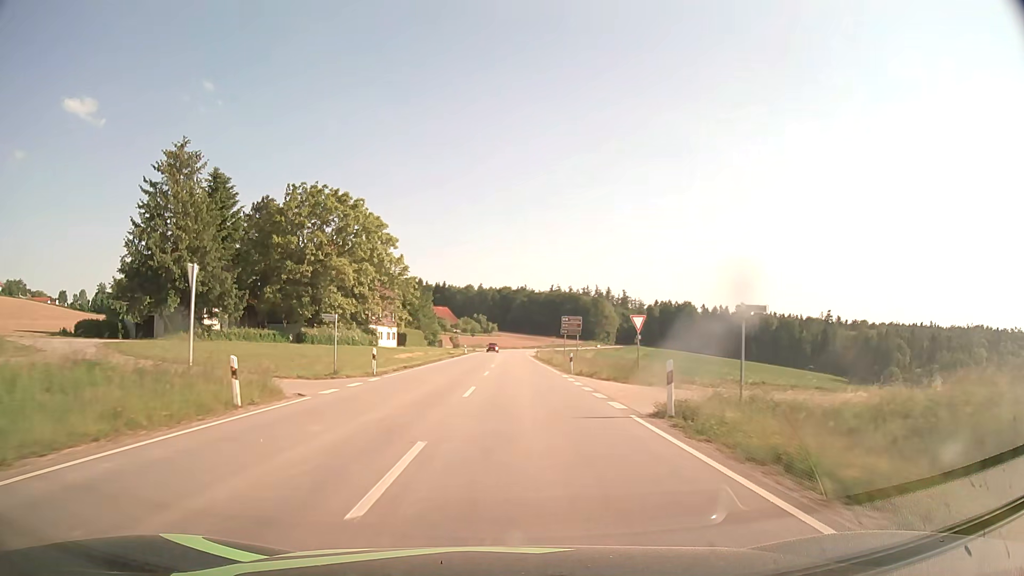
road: secondary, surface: asphalt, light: Day
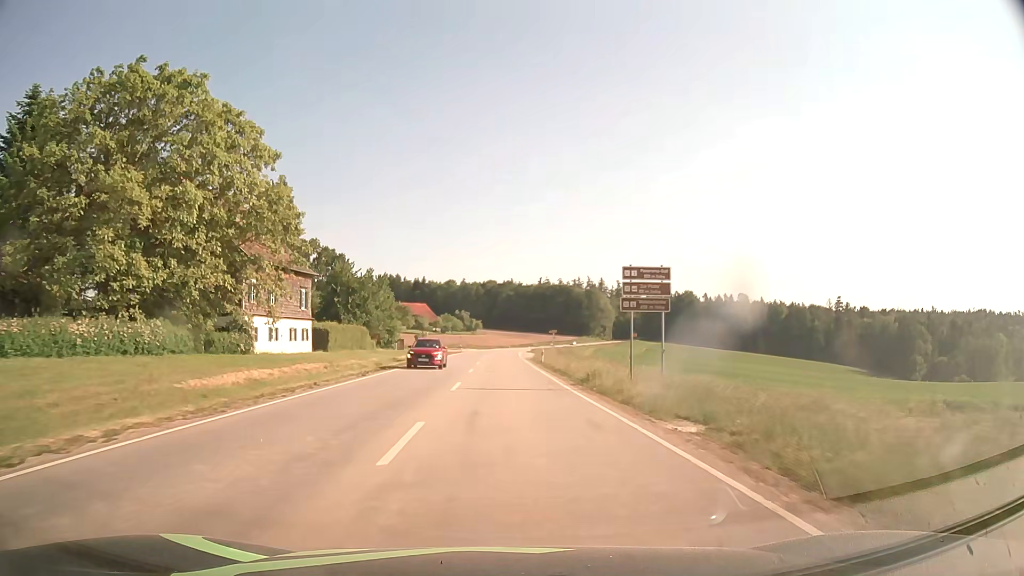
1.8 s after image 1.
(+0.4, +33.7) m; +1°
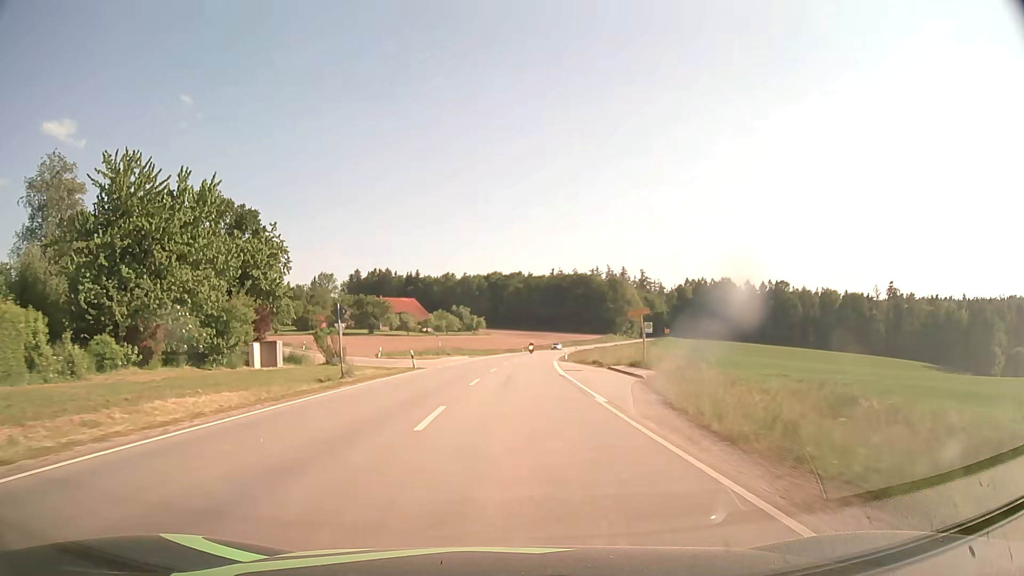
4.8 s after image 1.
(-0.6, +56.7) m; -1°
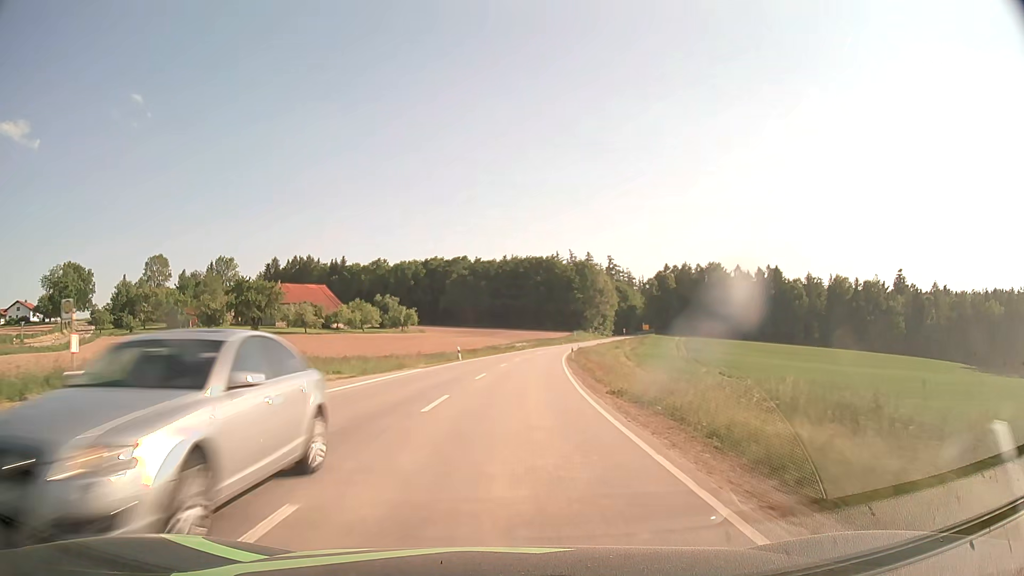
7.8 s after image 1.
(+2.2, +56.9) m; +4°
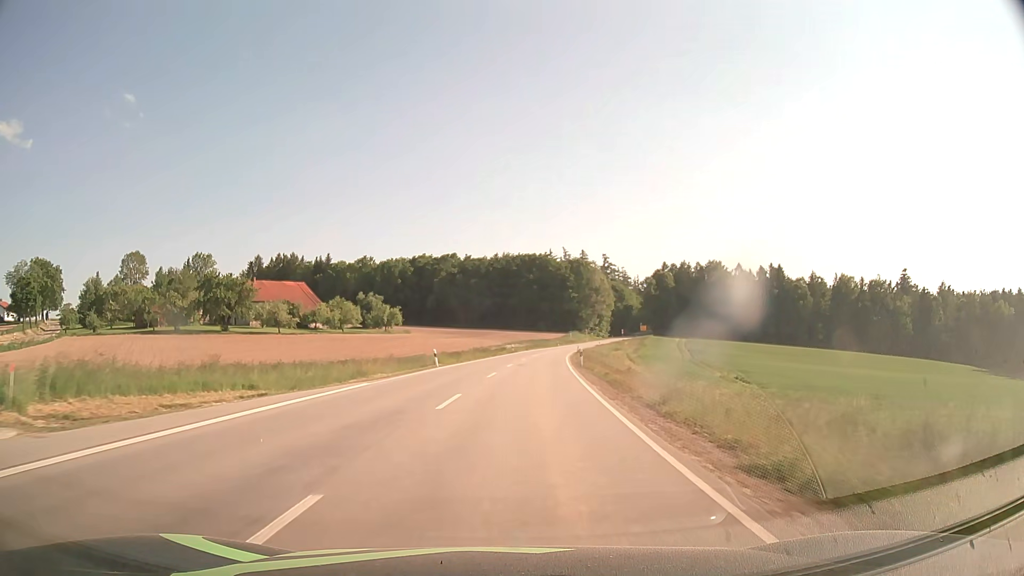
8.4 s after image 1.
(+0.1, +11.4) m; +1°
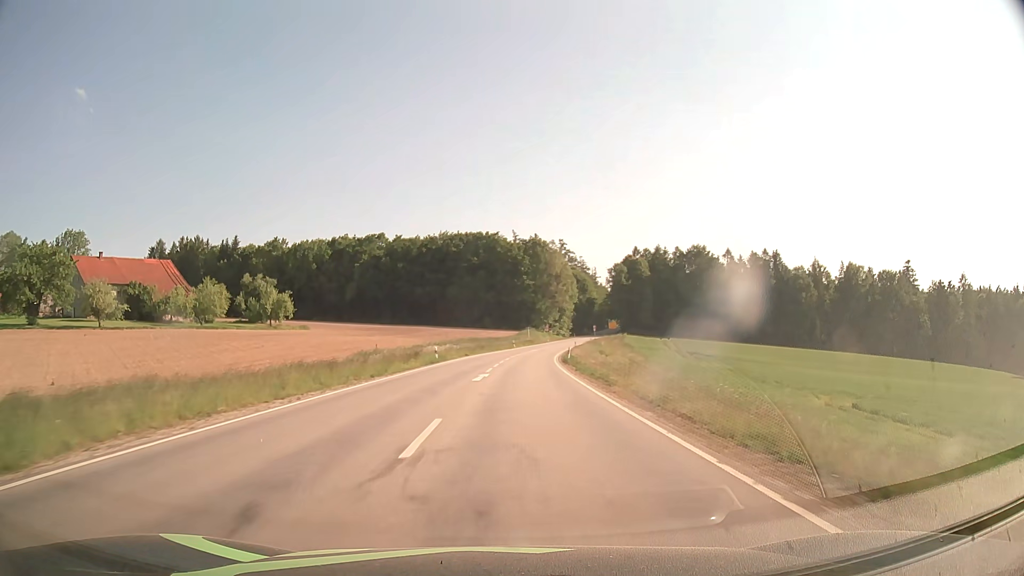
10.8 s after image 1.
(+1.7, +45.6) m; +5°
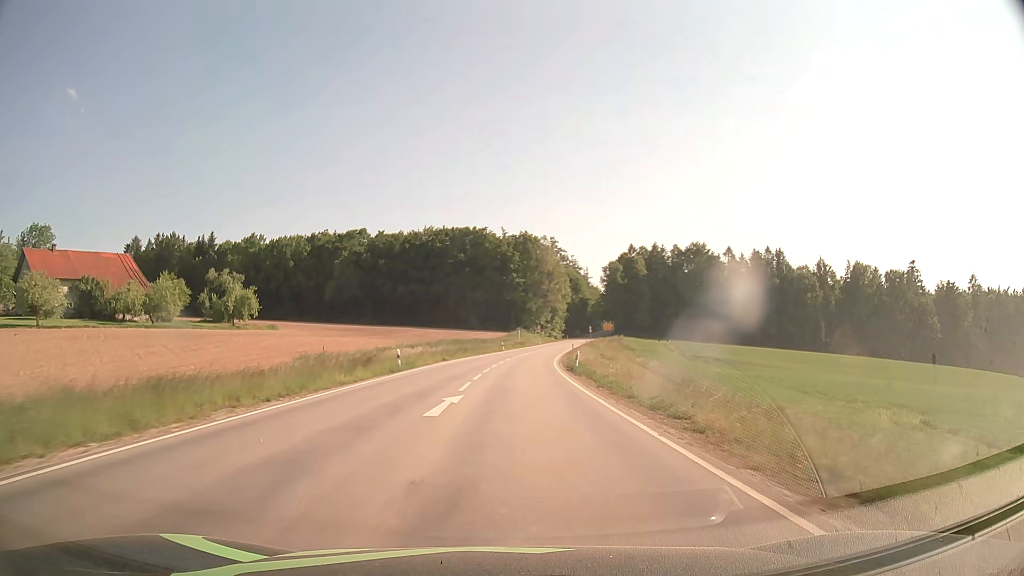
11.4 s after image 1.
(+0.1, +11.4) m; +1°
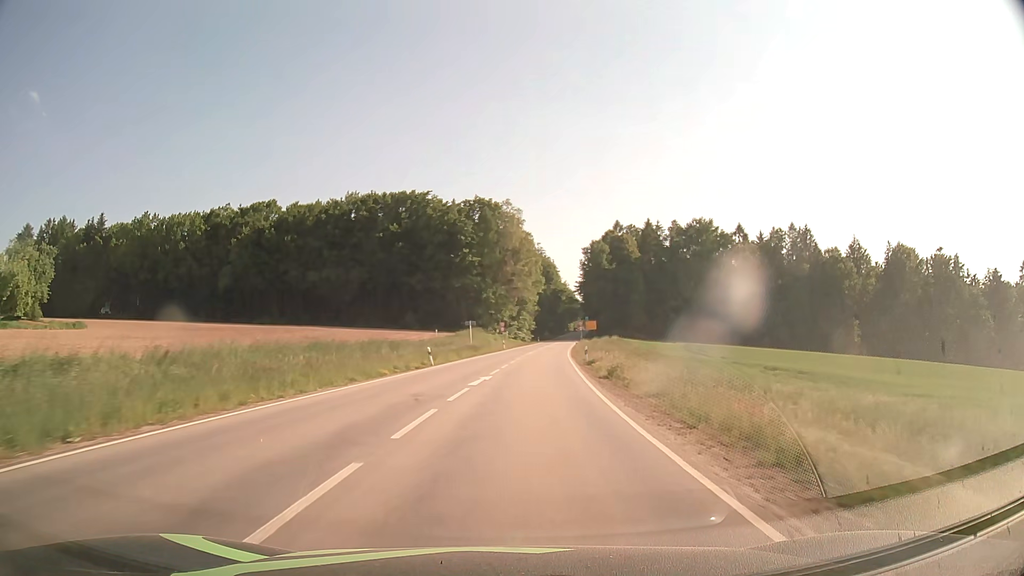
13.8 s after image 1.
(+1.5, +45.8) m; +4°
(0, +10) (0, +20) (+1, +30) (+2, +40) (+3, +50) (+3, +60) (+5, +70) (+6, +80) (+7, +90) (+8, +100) m
